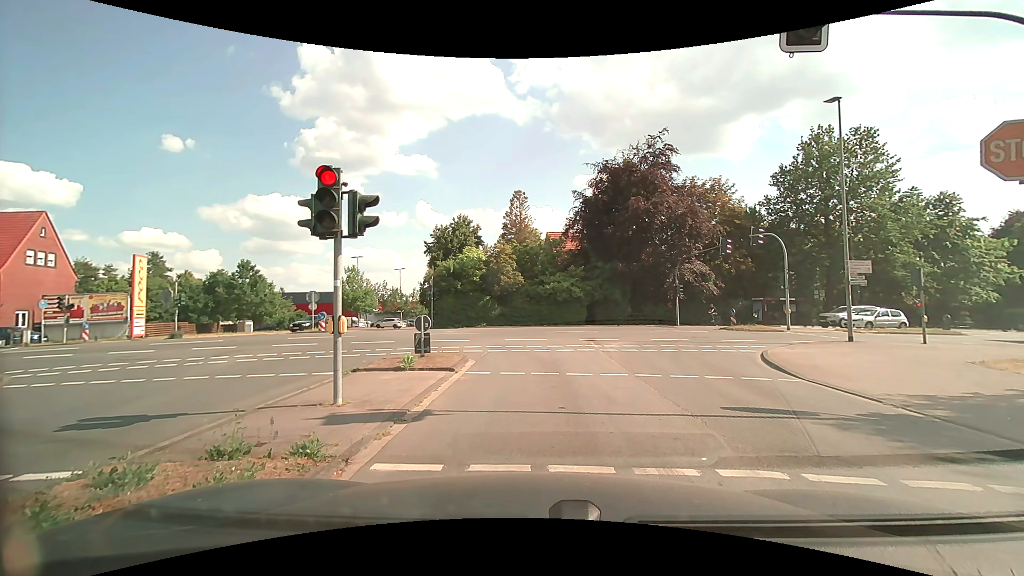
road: tertiary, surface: asphalt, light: Day
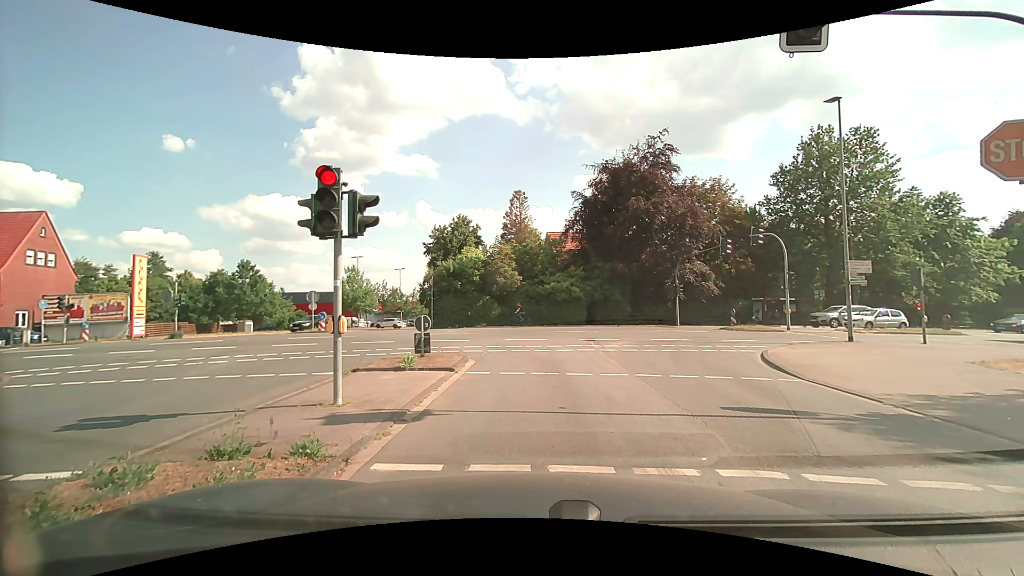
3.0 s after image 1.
(0.0, 0.0) m; 0°
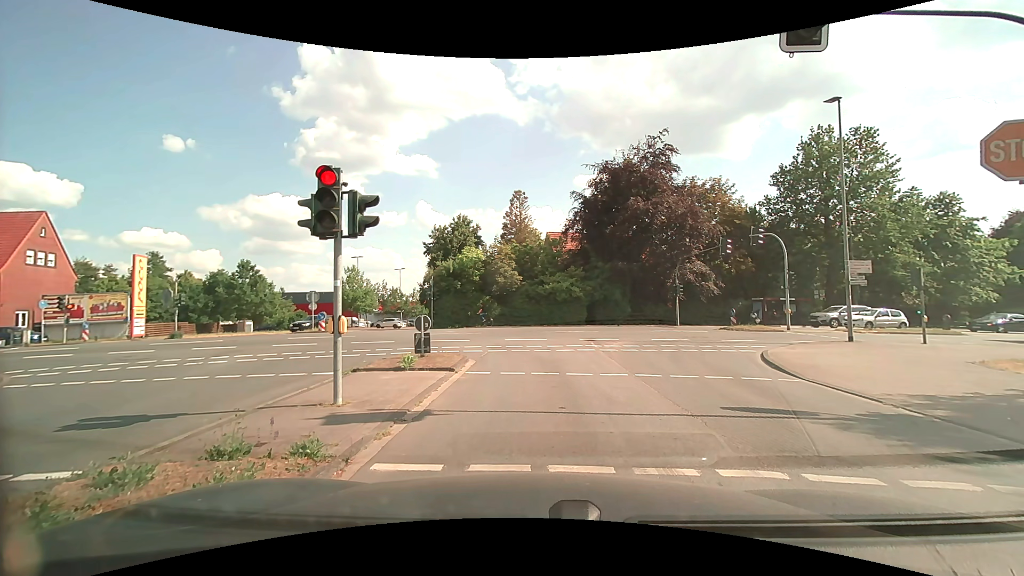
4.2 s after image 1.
(0.0, 0.0) m; 0°
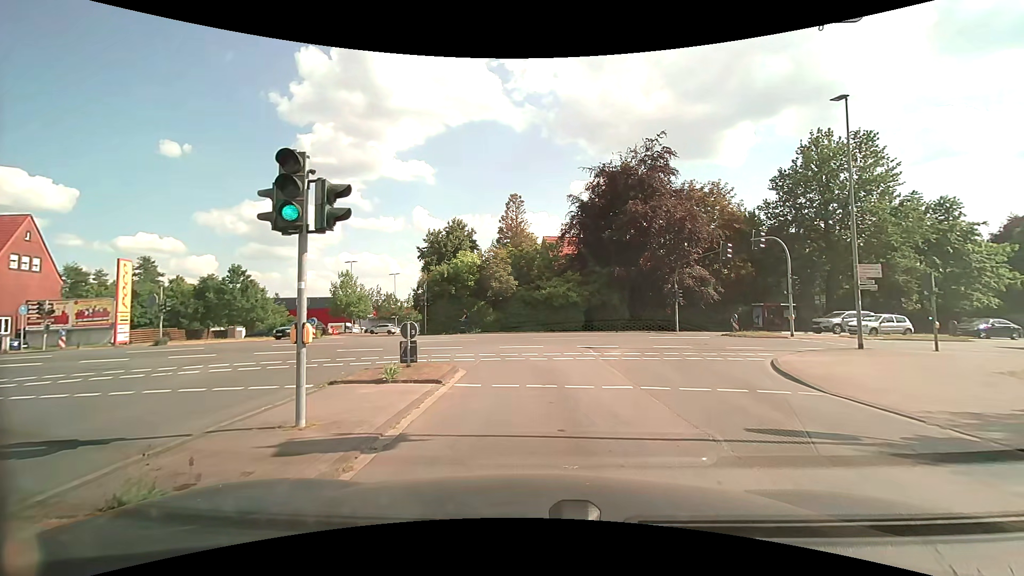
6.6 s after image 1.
(0.0, +1.1) m; -2°
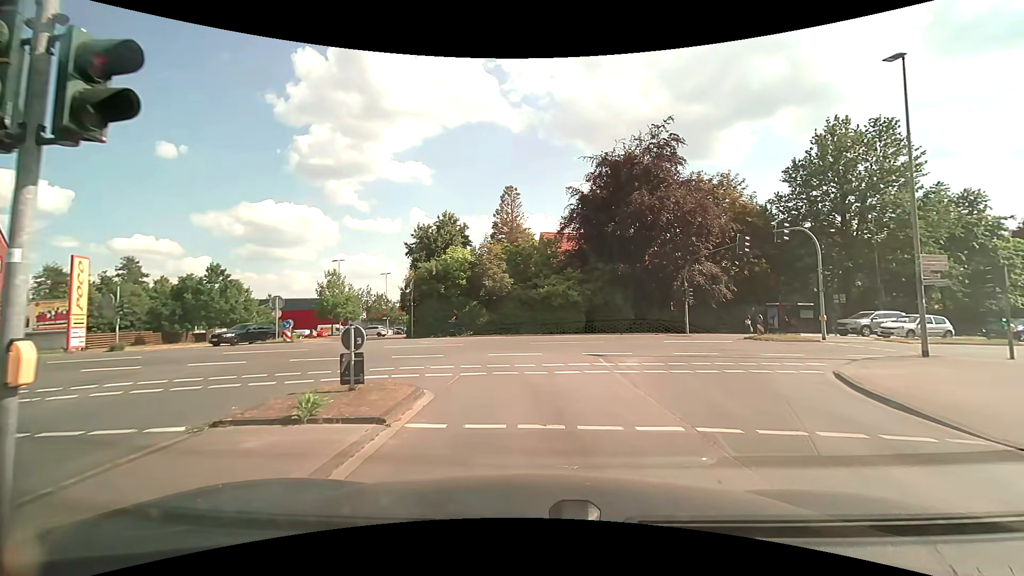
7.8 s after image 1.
(+0.1, +3.6) m; +1°
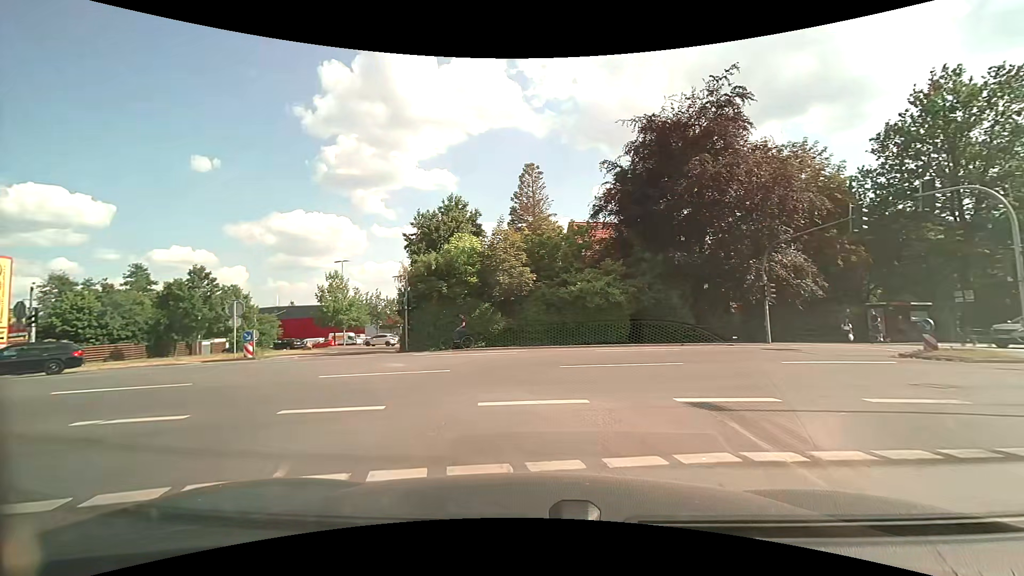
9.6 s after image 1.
(-0.1, +8.4) m; -2°
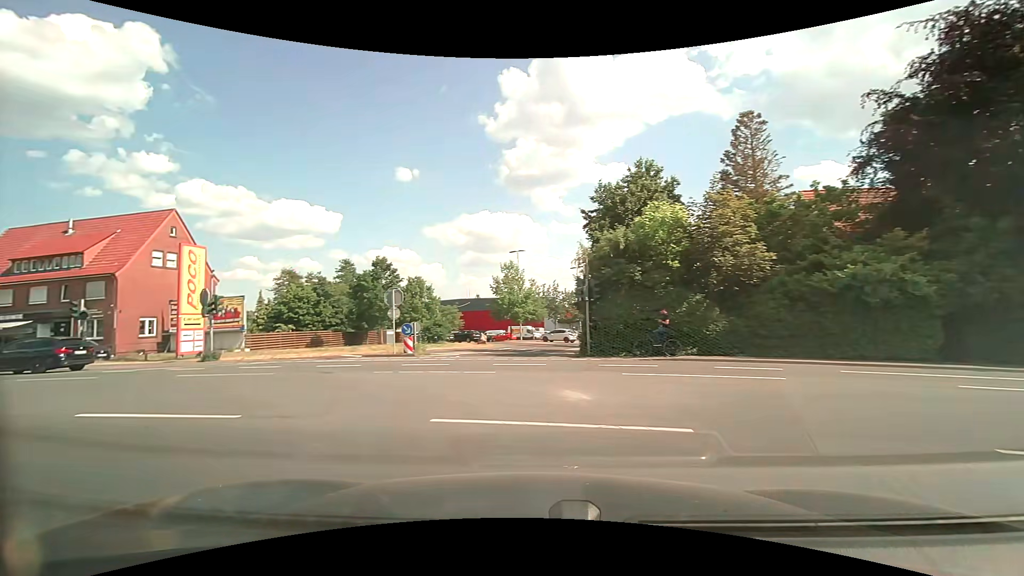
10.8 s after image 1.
(-1.2, +6.6) m; -21°
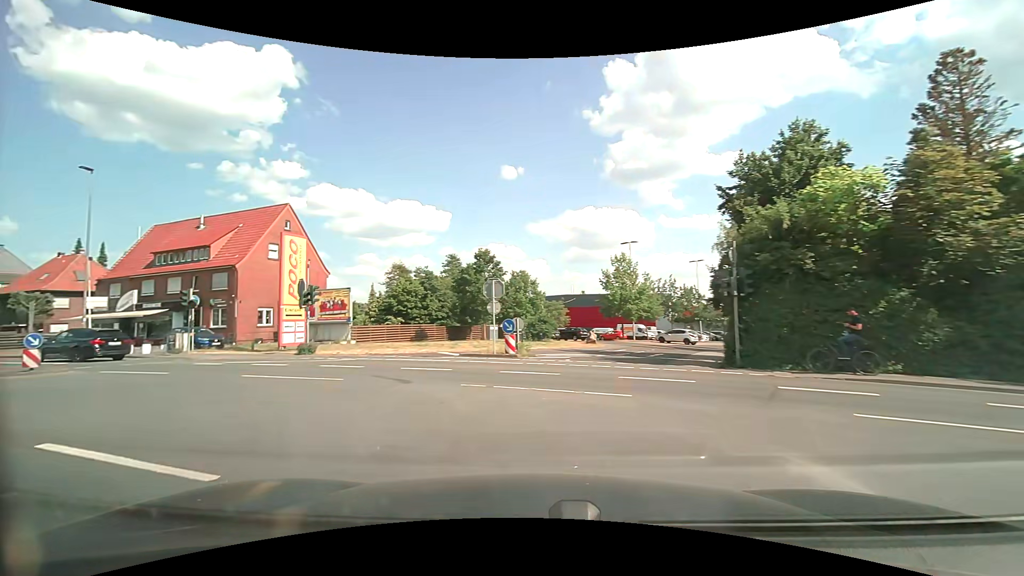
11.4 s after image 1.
(-0.4, +3.6) m; -12°
